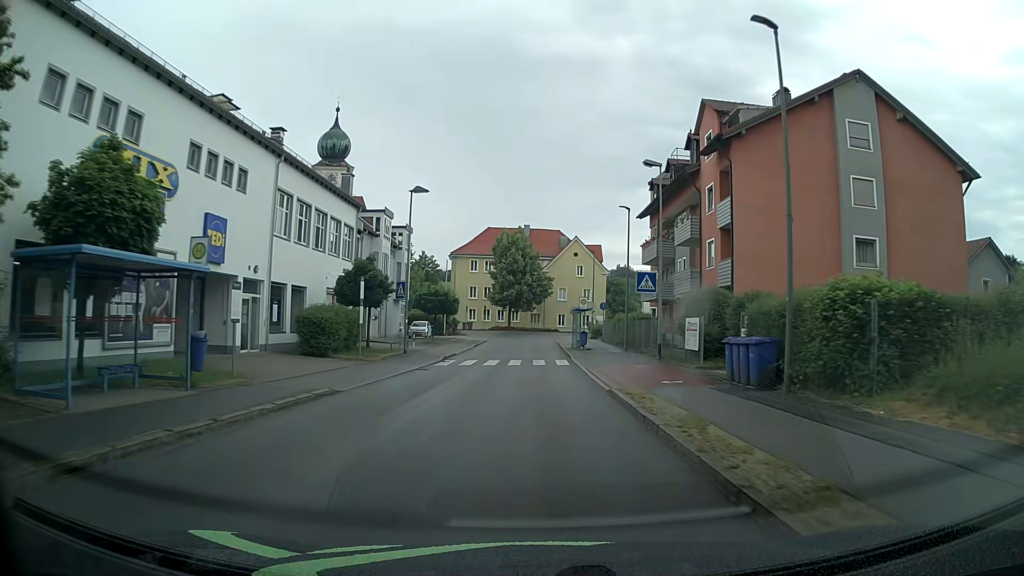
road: unclassified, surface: asphalt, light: Day
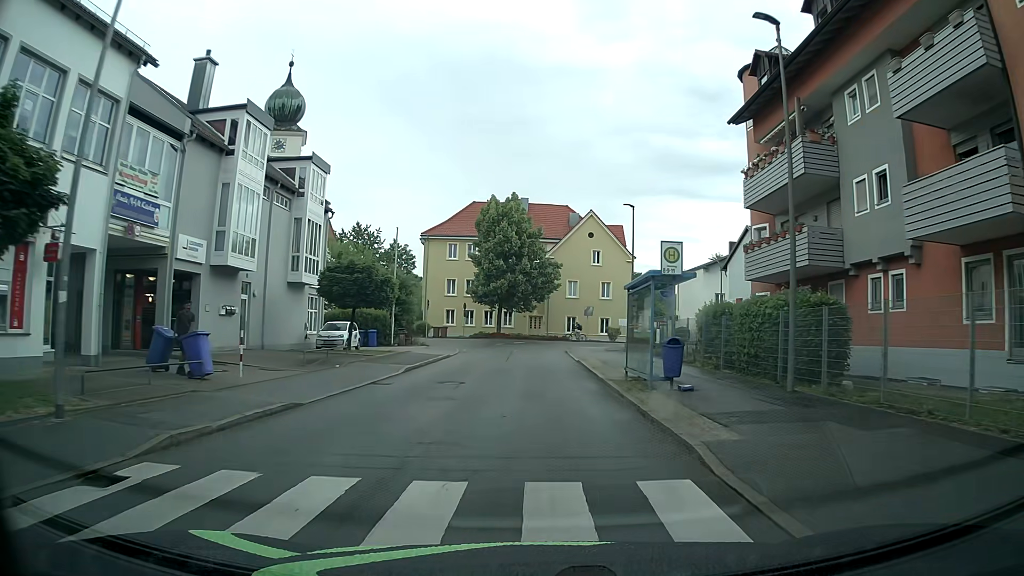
(-0.6, +25.1) m; -2°
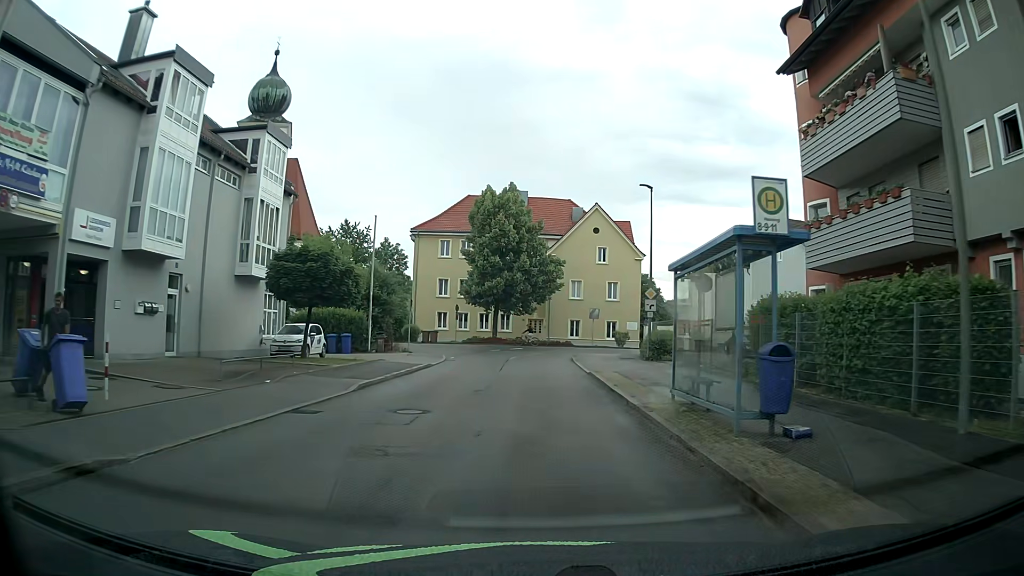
(0.0, +6.1) m; 0°
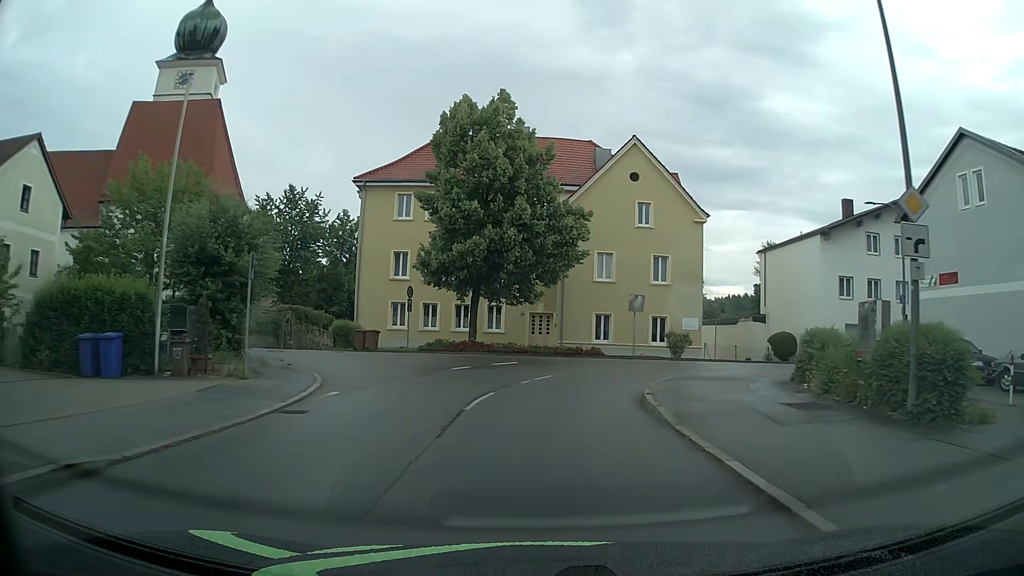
(+0.1, +22.2) m; 0°
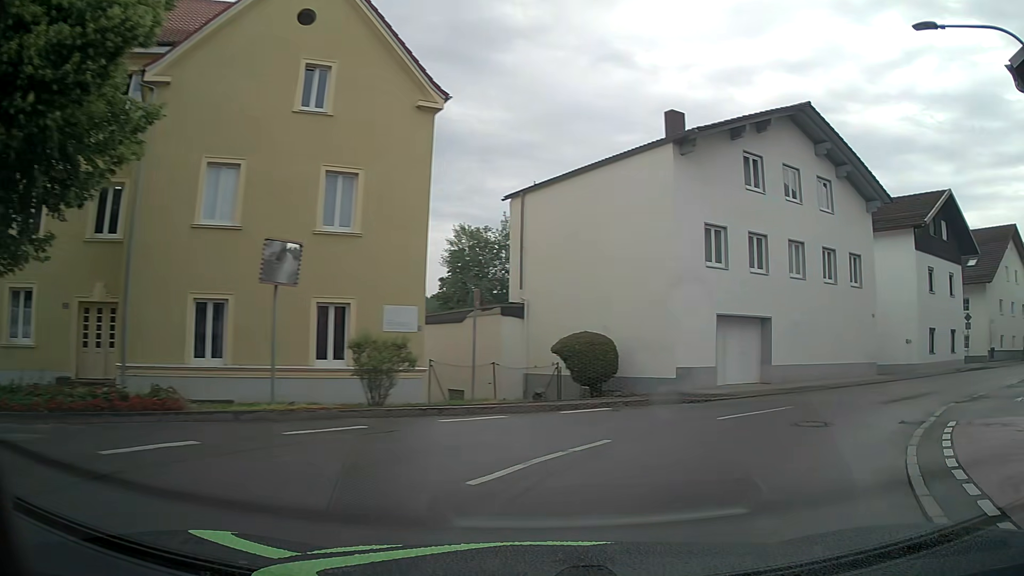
(+2.8, +21.8) m; +30°
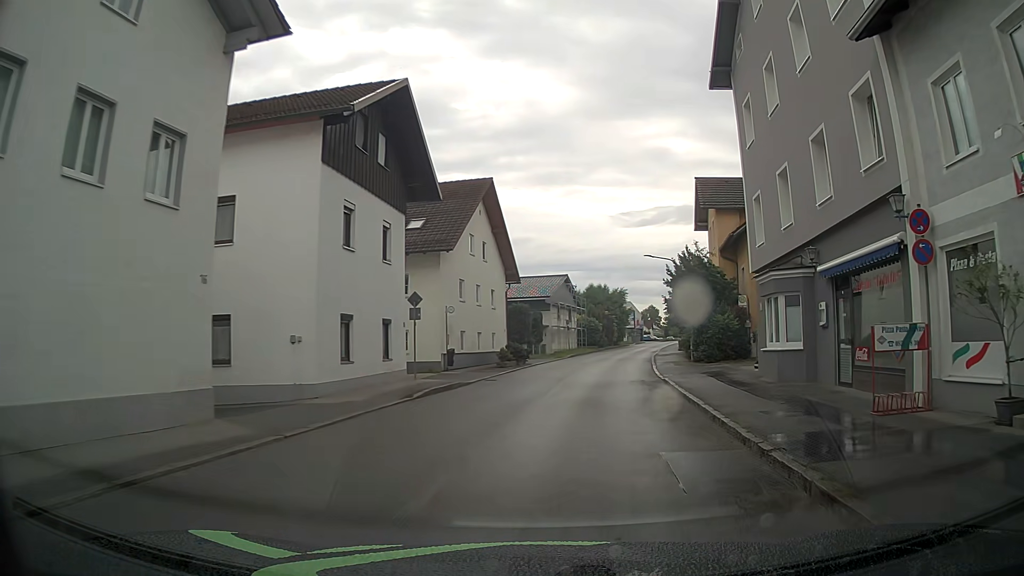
(+8.5, +15.7) m; +51°
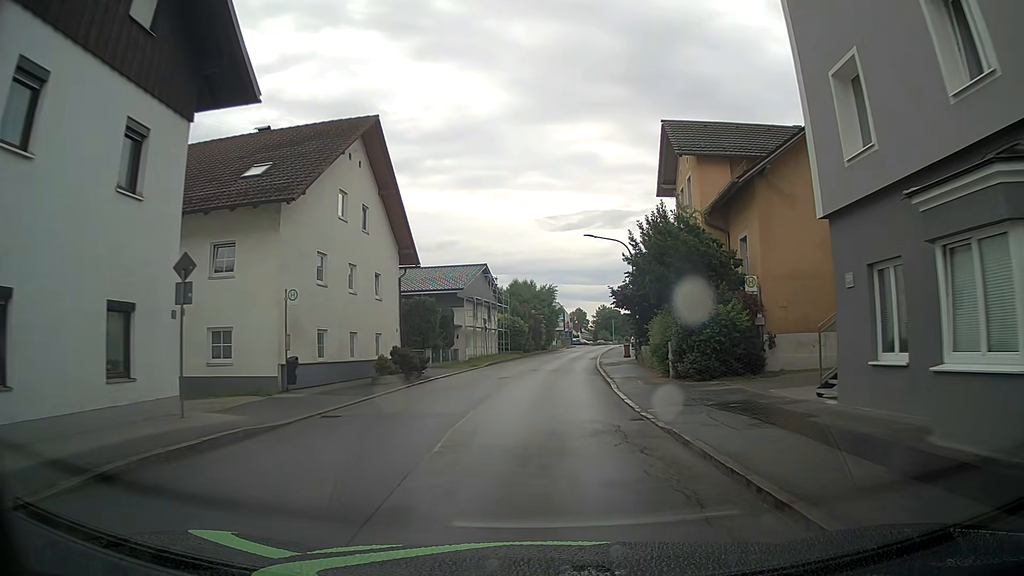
(+0.8, +11.8) m; +6°
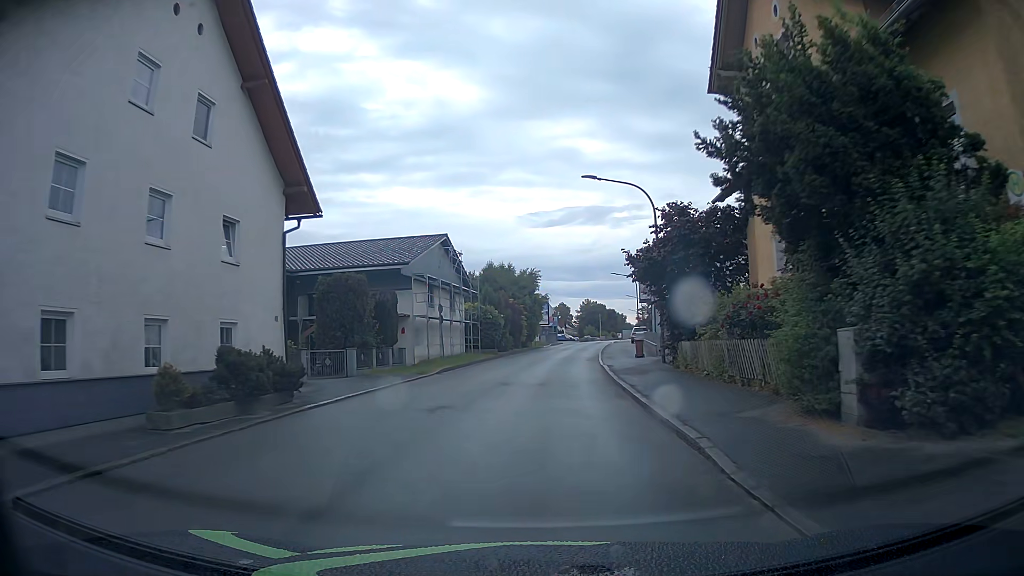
(+0.3, +13.4) m; +2°
(0, +10) (0, +20) (+1, +30) (+2, +40) (+3, +50) (+4, +60) (+6, +70) (+7, +80) (+9, +89) (+10, +99) m
